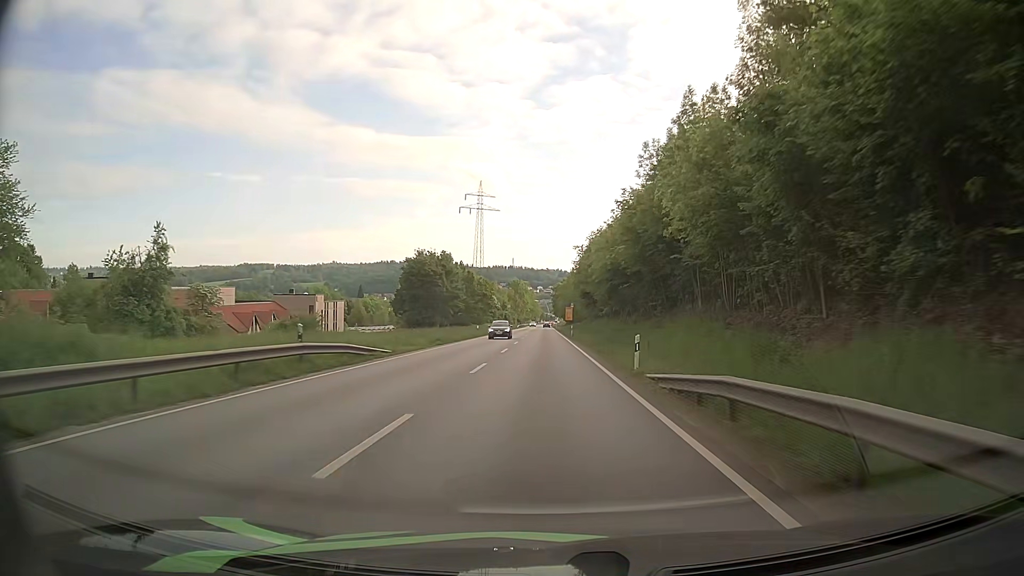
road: primary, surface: asphalt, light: Day
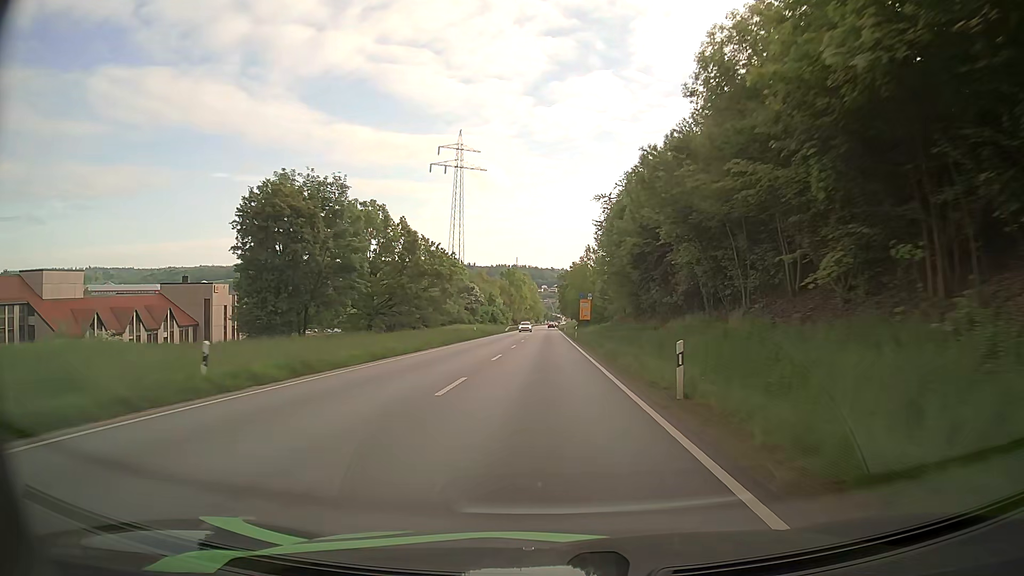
(-0.3, +53.5) m; -1°
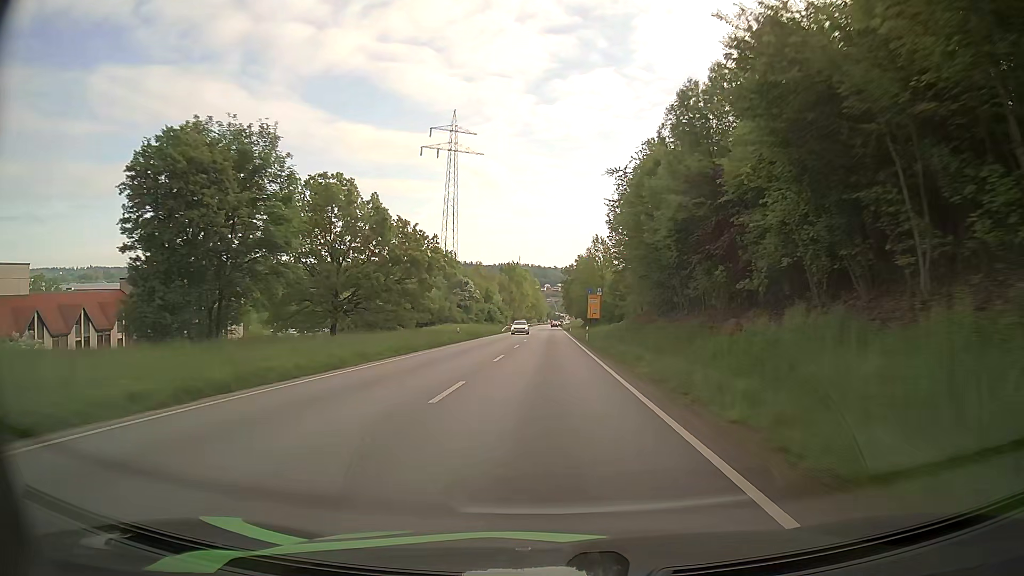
(0.0, +13.3) m; 0°
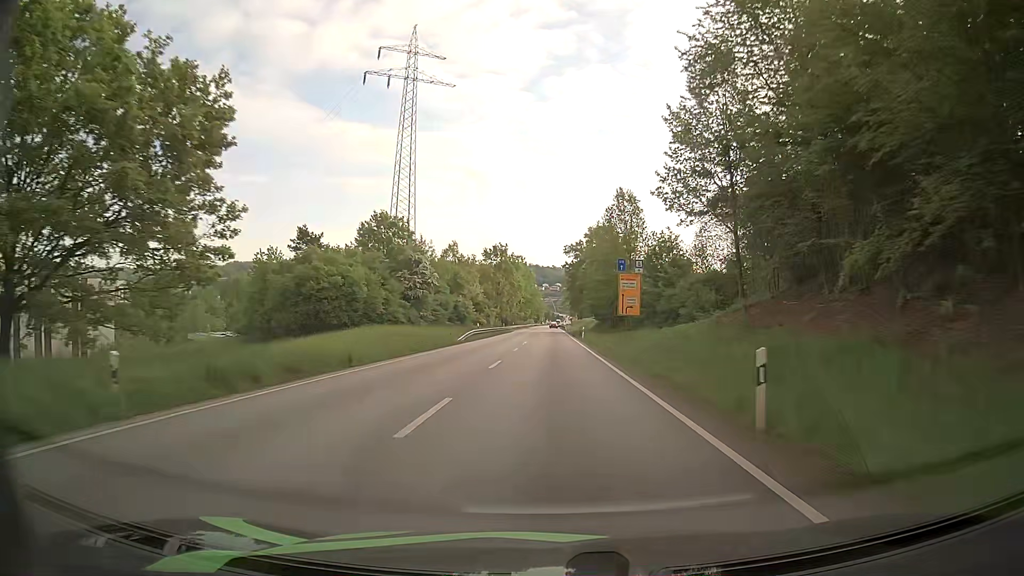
(-0.1, +39.6) m; 0°
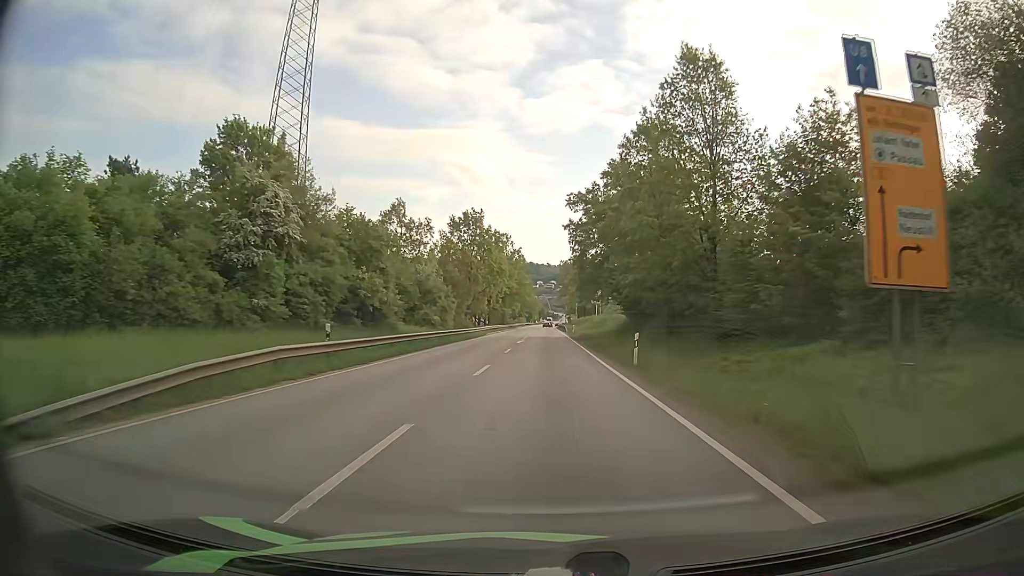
(+0.3, +38.6) m; +1°
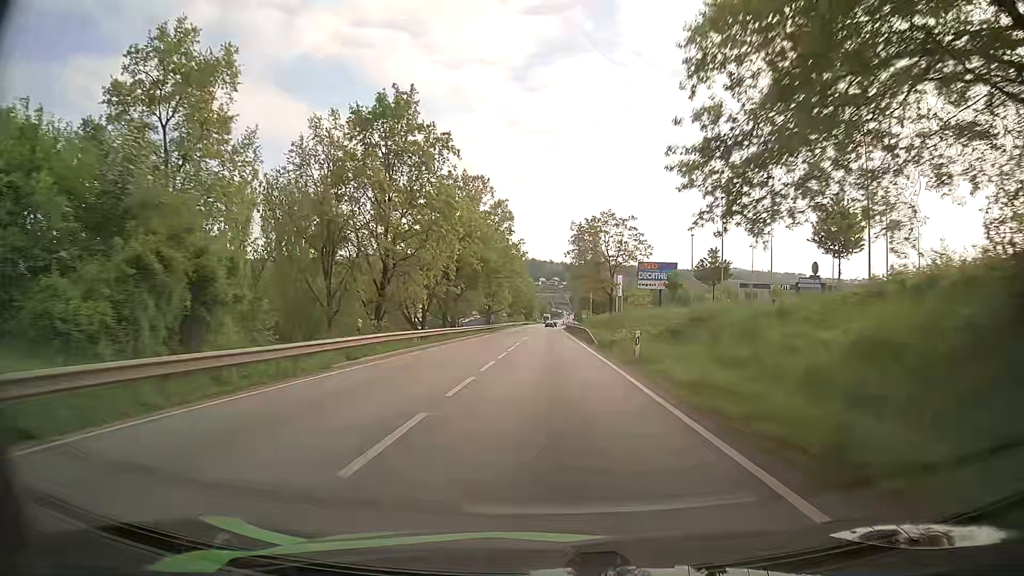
(-0.3, +48.8) m; 0°
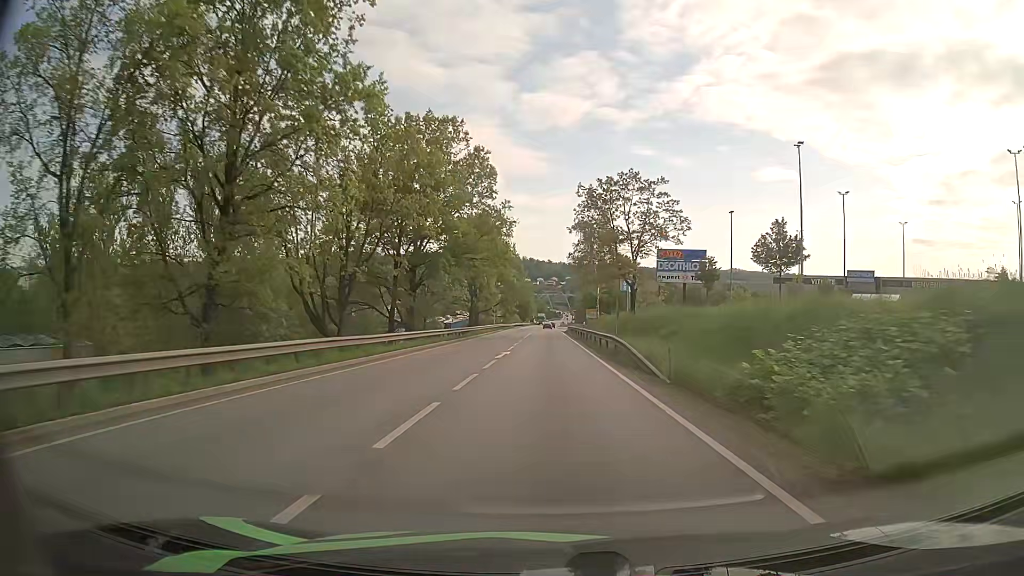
(-0.1, +22.6) m; 0°
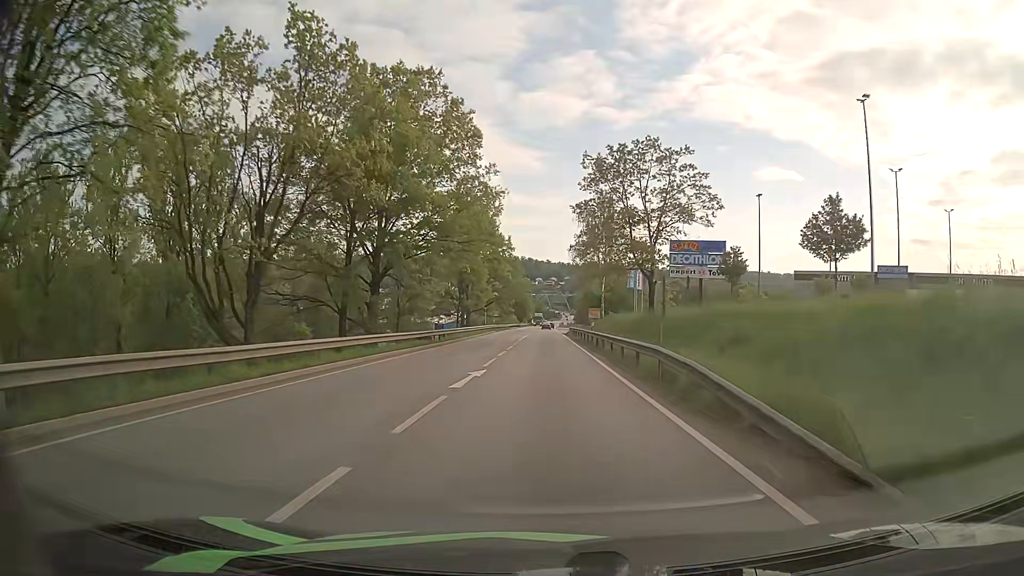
(0.0, +11.0) m; 0°
(0, +10) (0, +20) (0, +30) (0, +40) (0, +50) (0, +60) (0, +70) (0, +80) (0, +90) (0, +100) m
